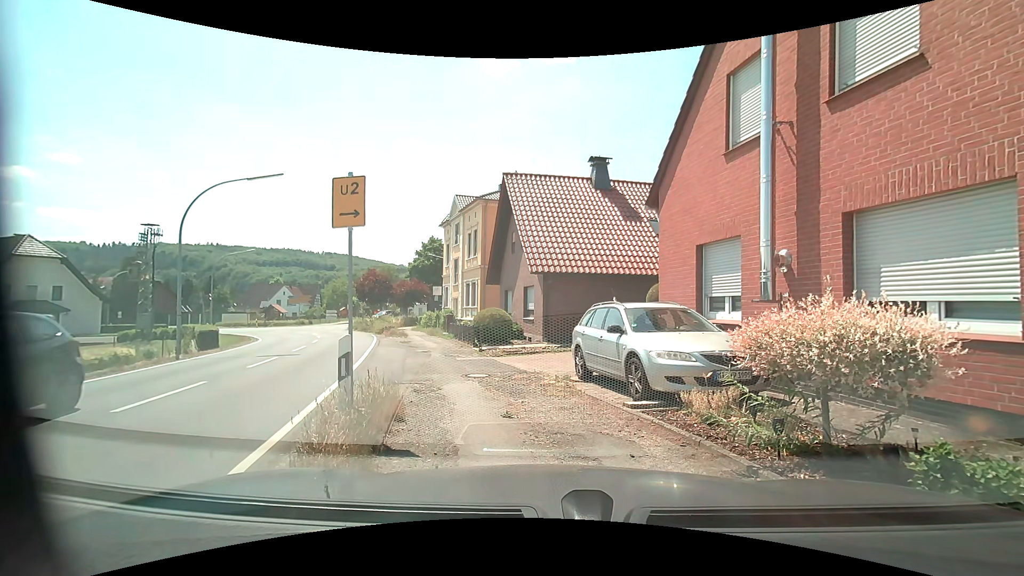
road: secondary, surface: asphalt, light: Day
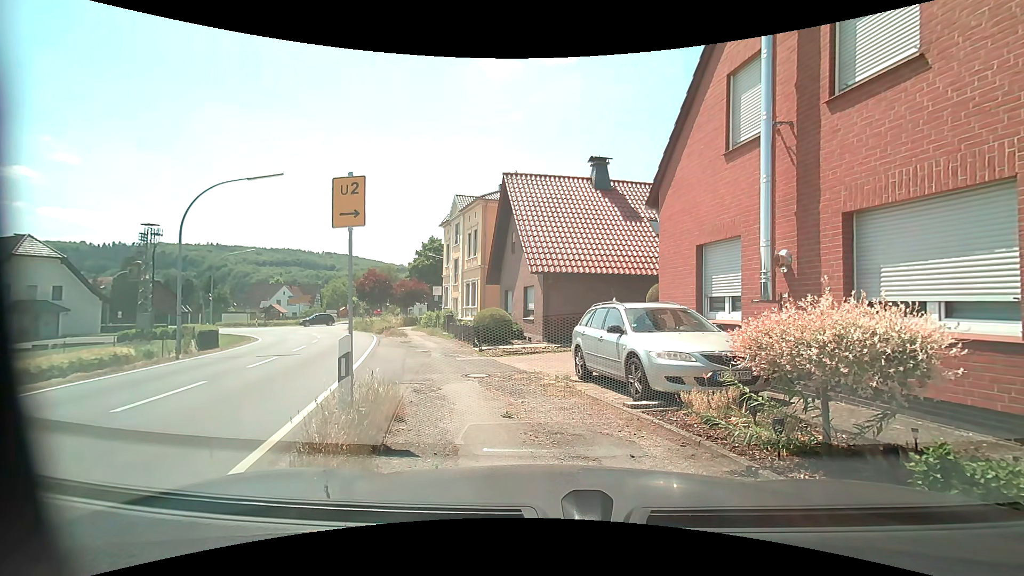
(0.0, 0.0) m; 0°
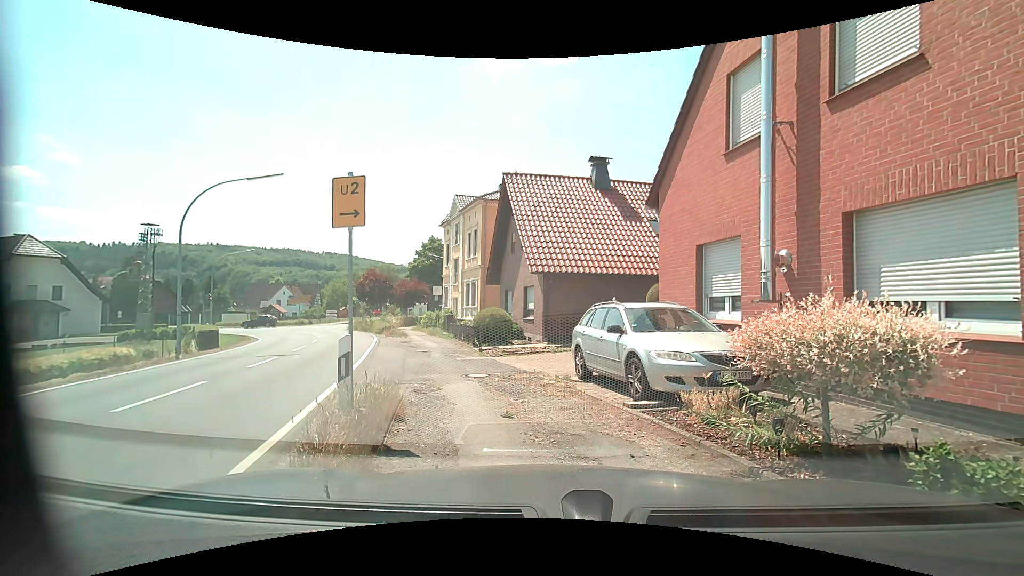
(0.0, 0.0) m; 0°
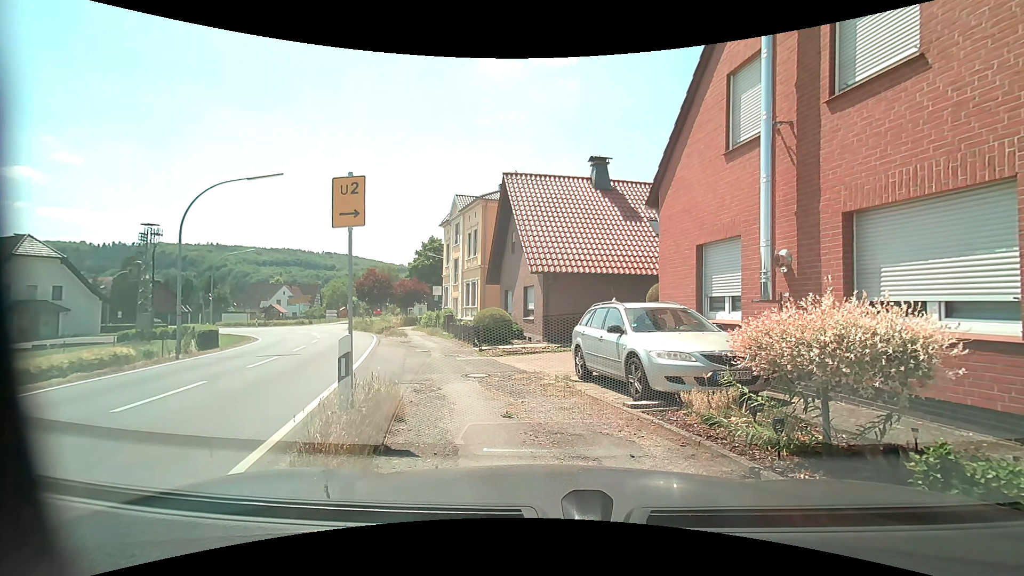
(0.0, 0.0) m; 0°
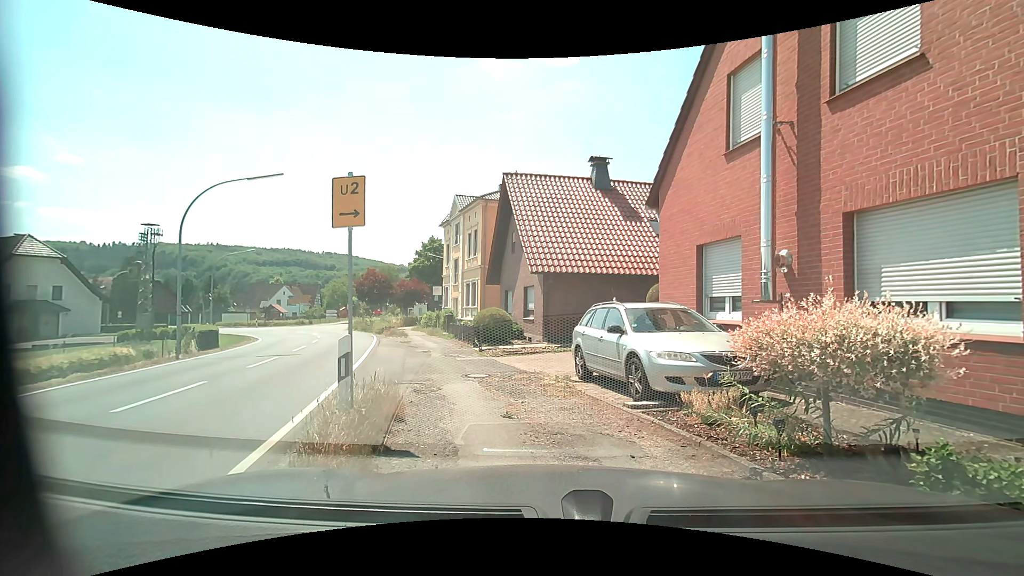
(0.0, 0.0) m; 0°
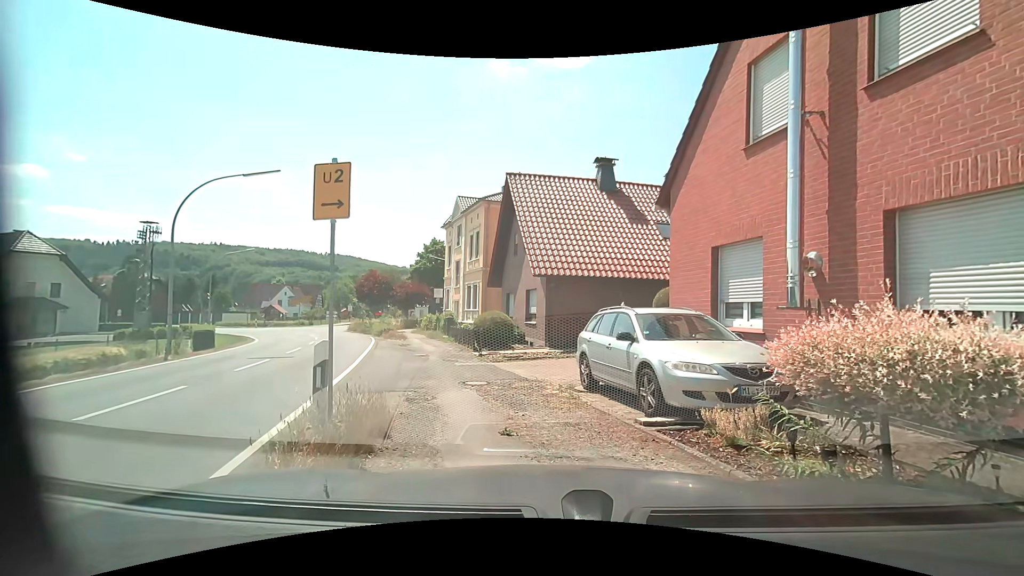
(0.0, +0.7) m; 0°
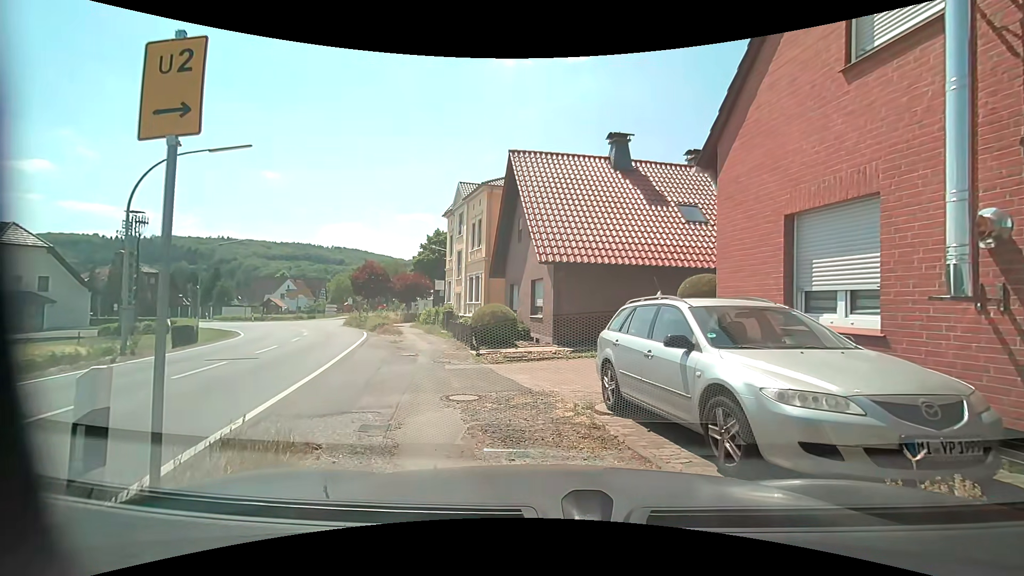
(0.0, +2.5) m; 0°
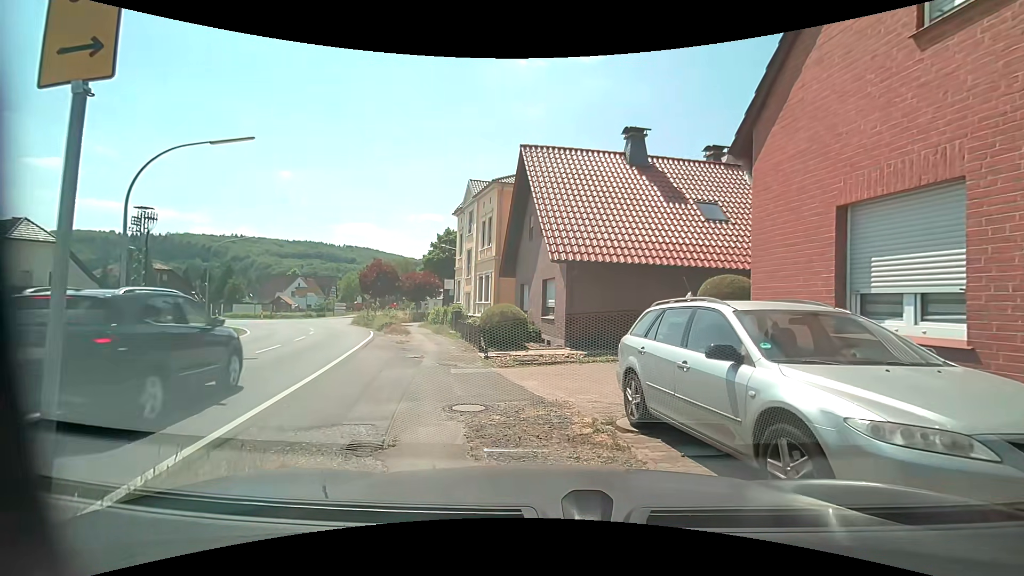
(0.0, +0.8) m; 0°
